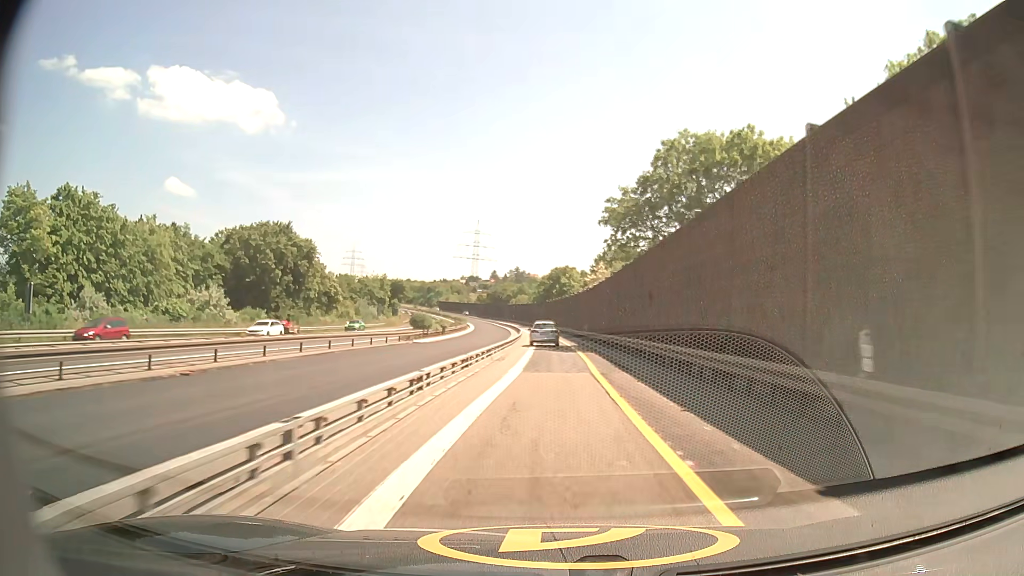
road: motorway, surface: asphalt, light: Day
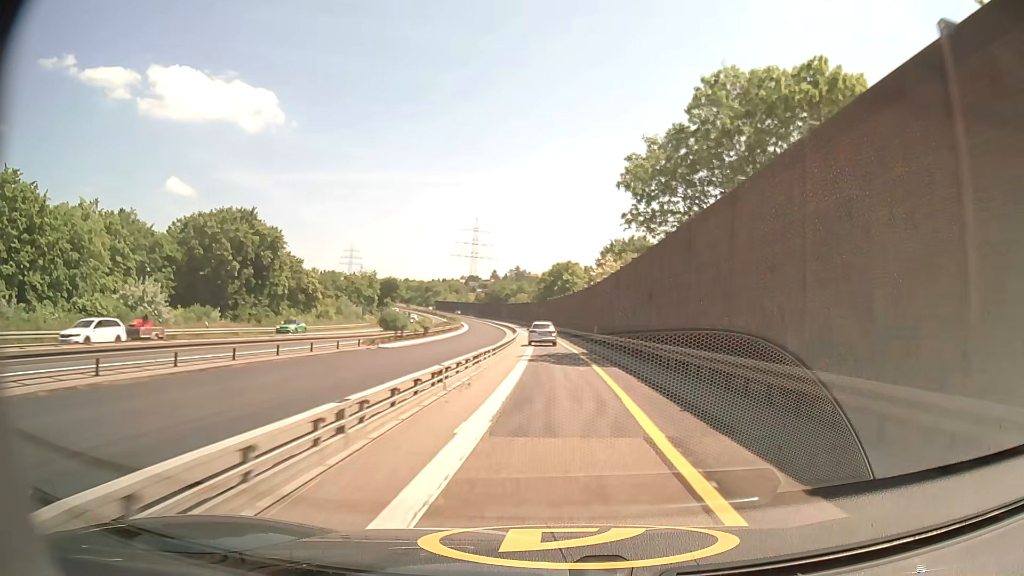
(0.0, +10.7) m; 0°
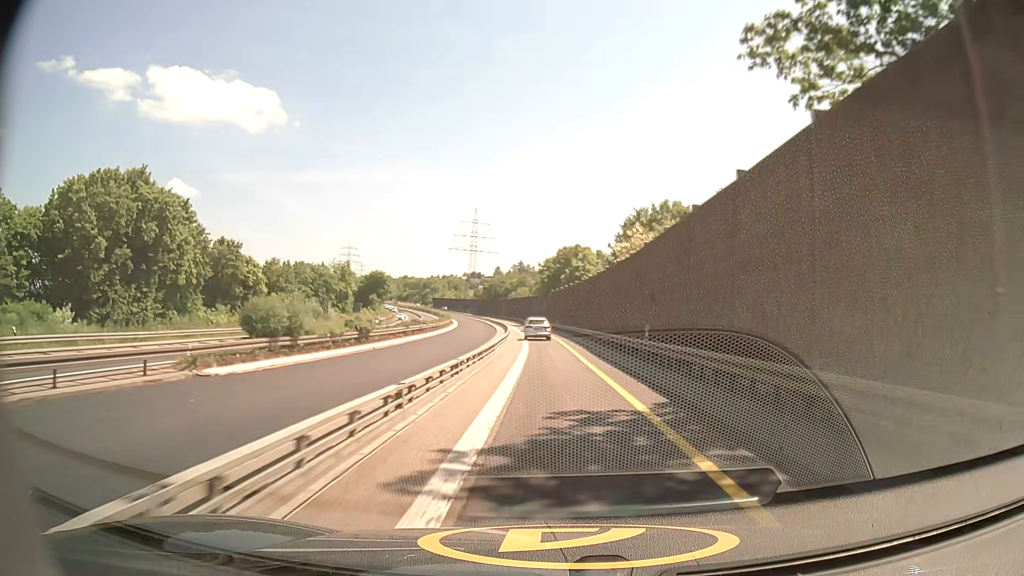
(0.0, +22.0) m; -1°
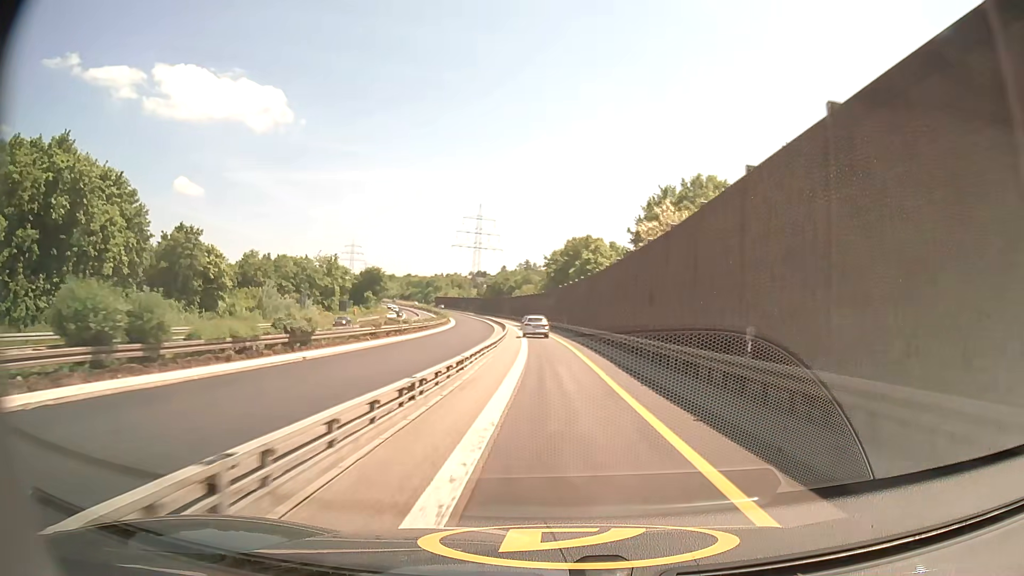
(0.0, +11.3) m; 0°
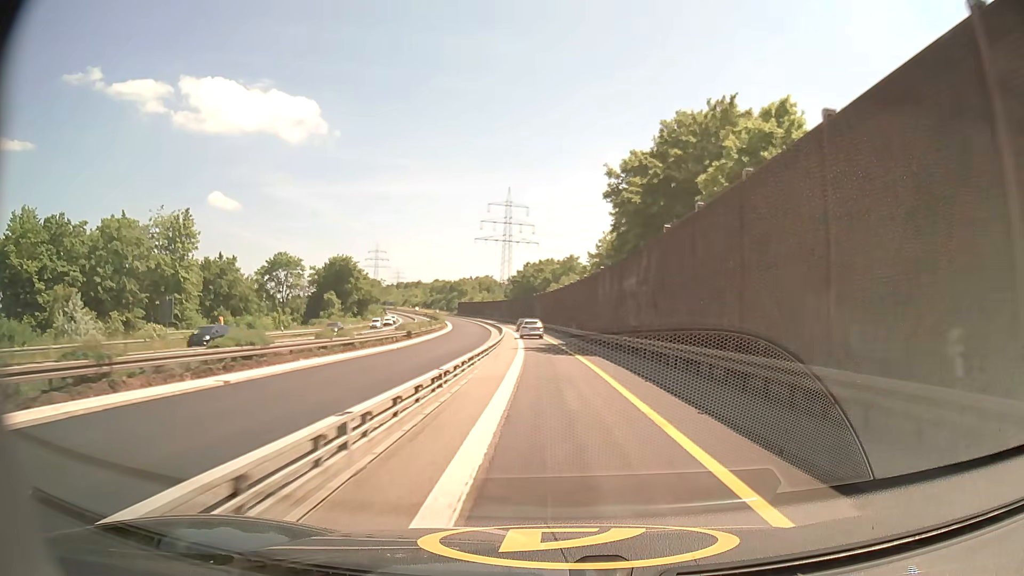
(-1.8, +57.9) m; -4°
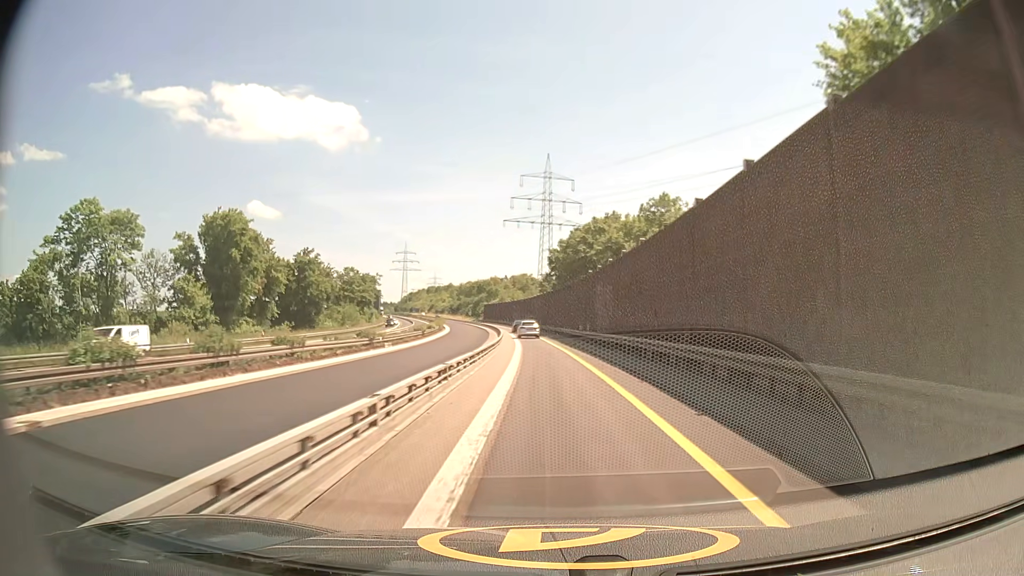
(-2.1, +58.9) m; -4°
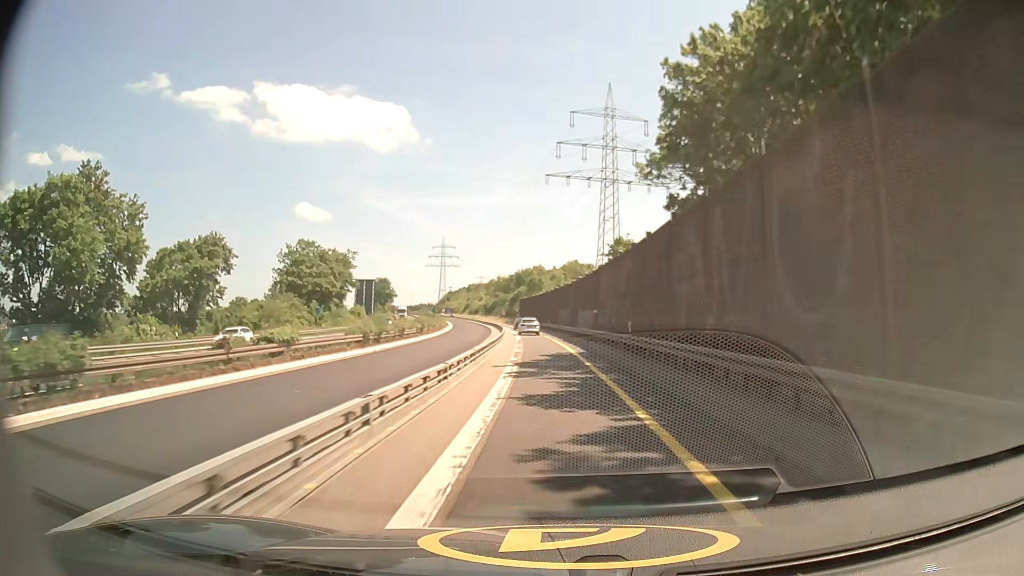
(-2.5, +60.0) m; -5°
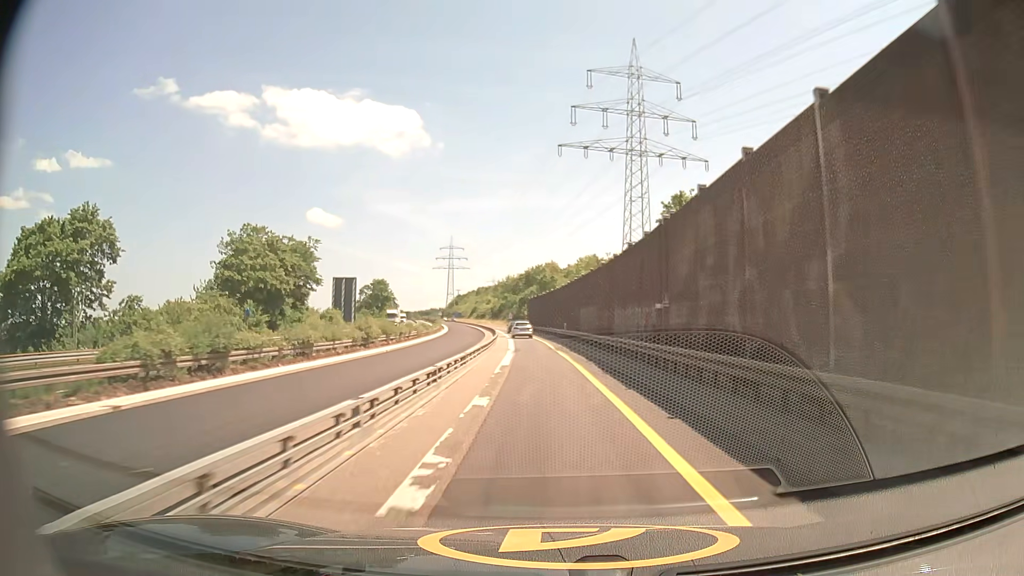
(-0.3, +24.1) m; -1°
(0, +10) (0, +20) (-1, +30) (-1, +40) (-2, +50) (-3, +60) (-4, +70) (-5, +80) (-6, +90) (-7, +100) m
